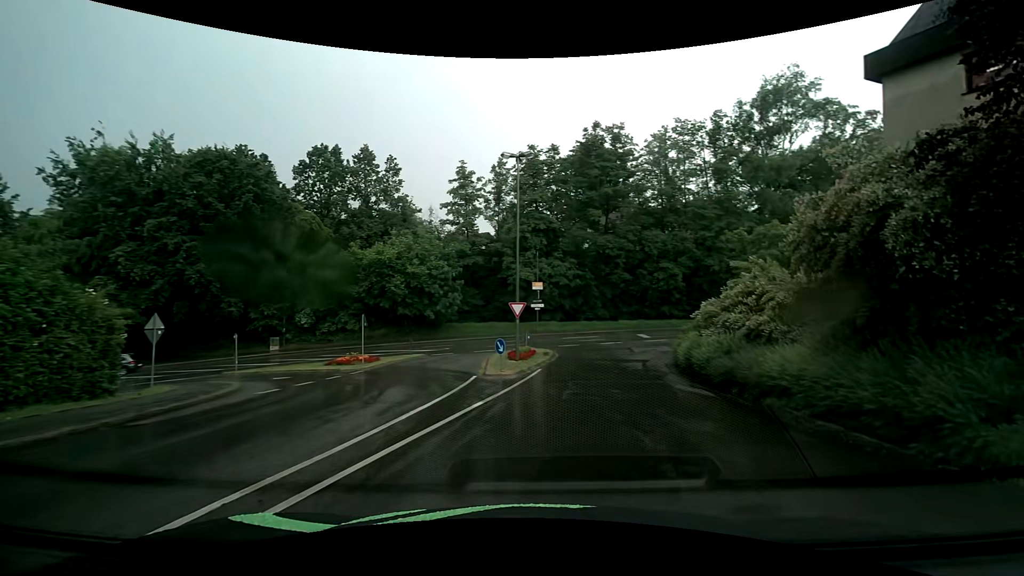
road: unclassified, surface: asphalt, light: Day
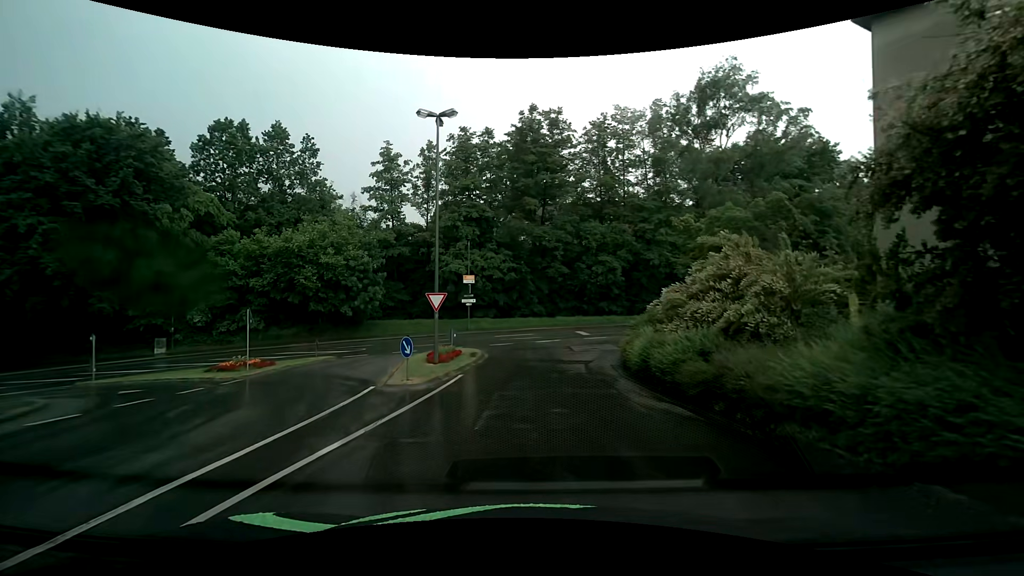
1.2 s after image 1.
(+0.4, +4.2) m; +8°
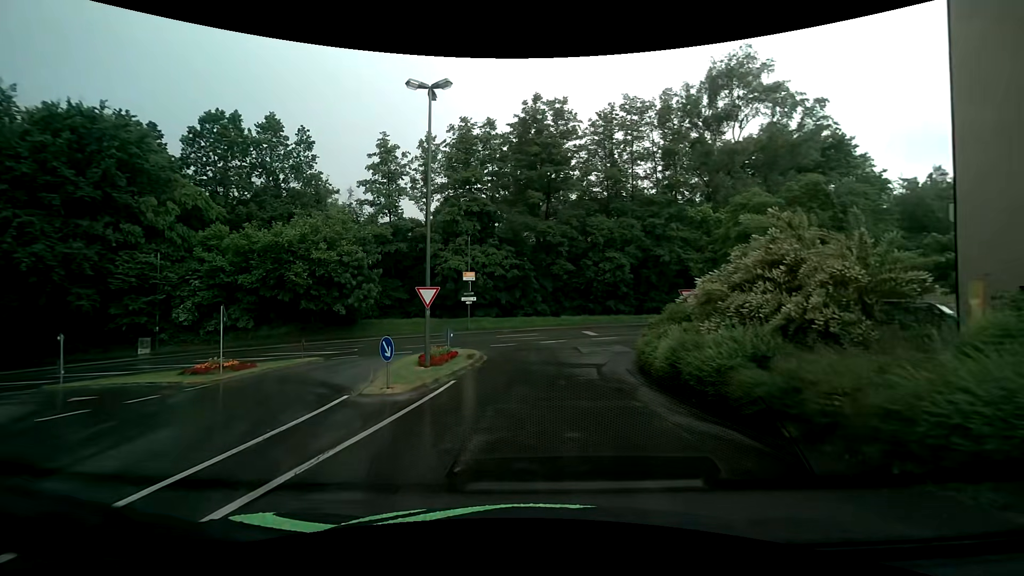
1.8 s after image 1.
(0.0, +2.4) m; -1°
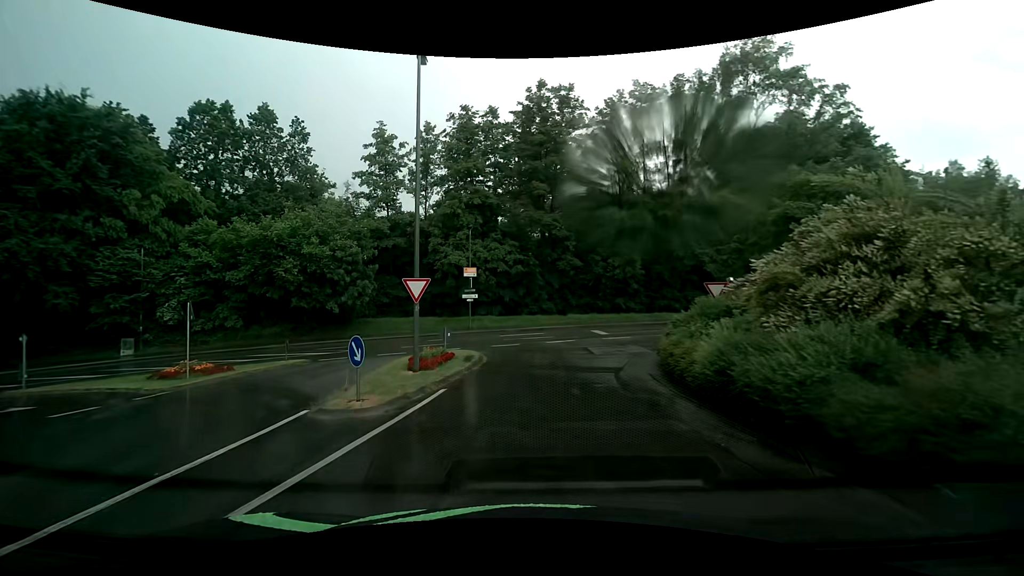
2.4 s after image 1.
(0.0, +2.5) m; +1°
